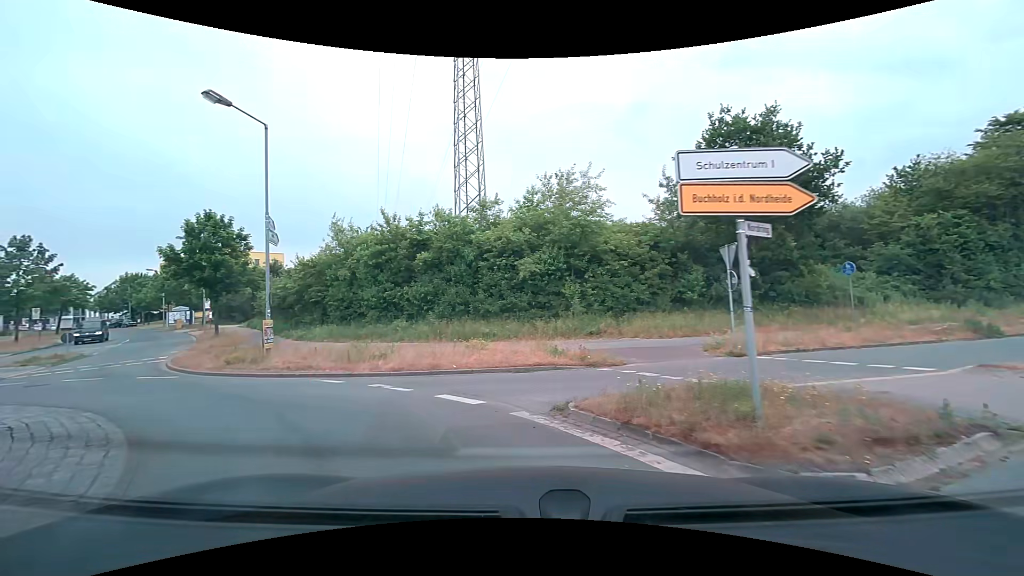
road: residential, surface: asphalt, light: Day
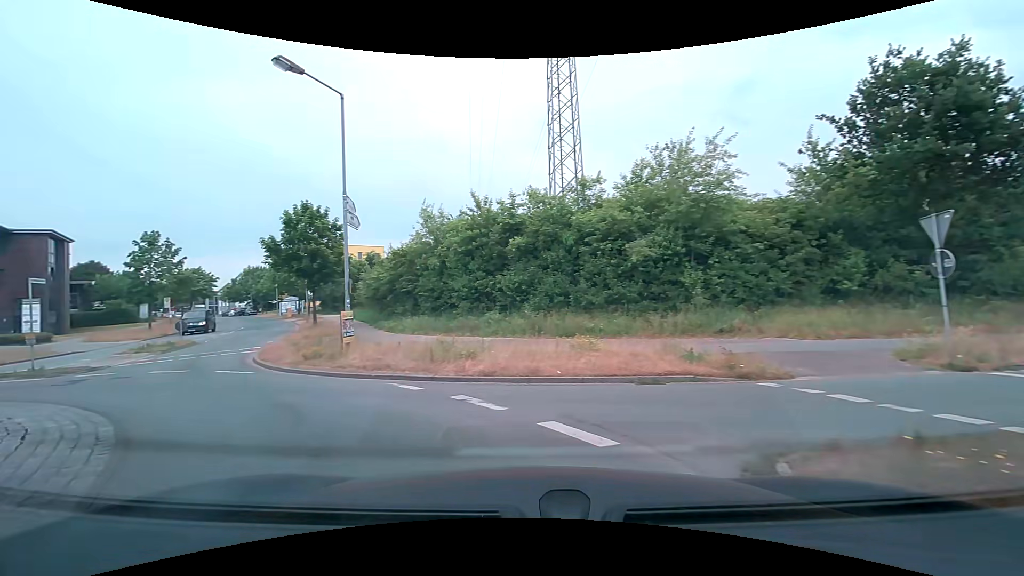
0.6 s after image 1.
(-0.2, +2.7) m; -10°
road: tertiary
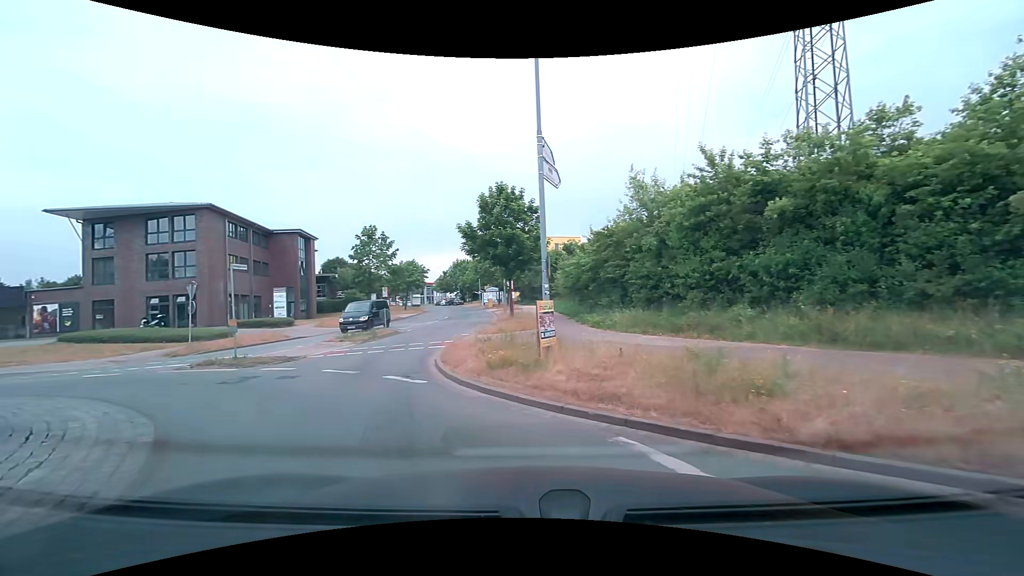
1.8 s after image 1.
(-1.0, +4.8) m; -22°
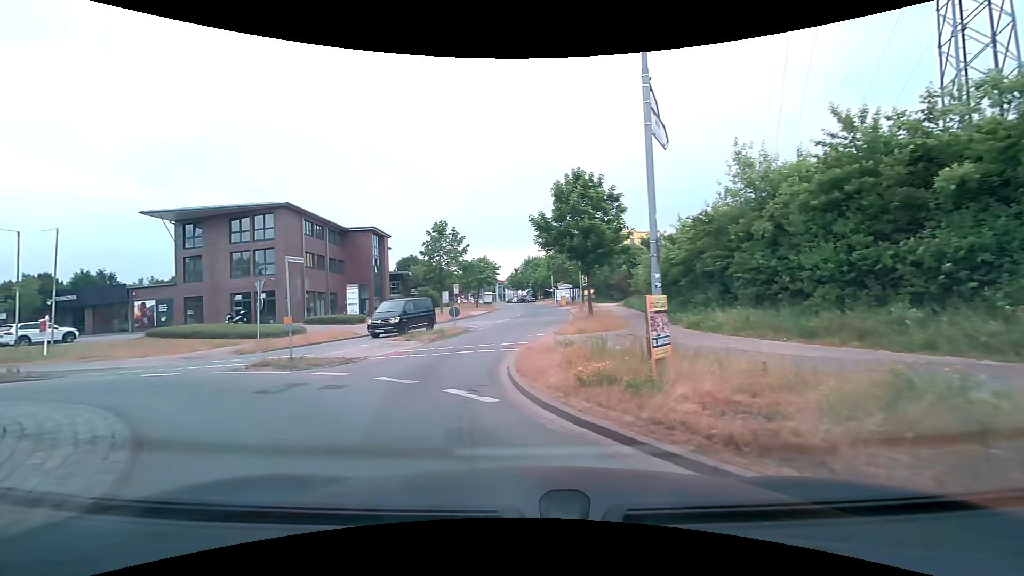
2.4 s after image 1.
(-0.1, +2.4) m; -8°
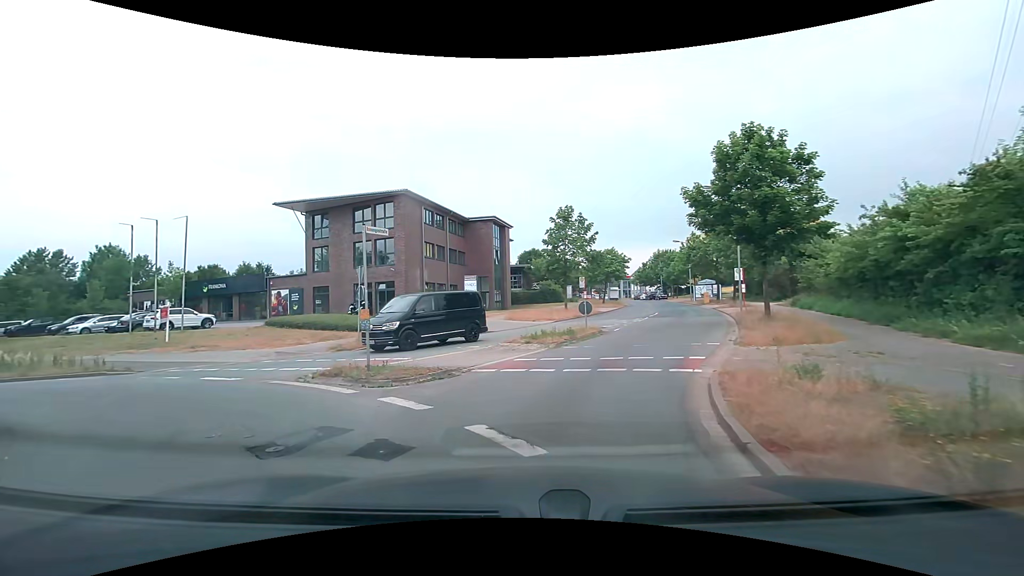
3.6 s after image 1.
(-0.6, +5.1) m; -13°
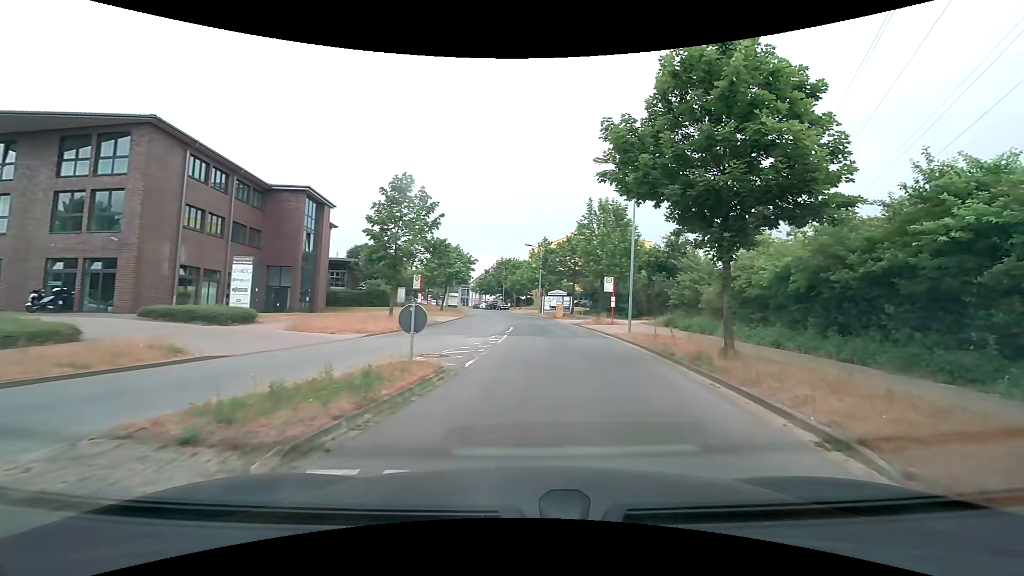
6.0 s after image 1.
(+0.6, +11.3) m; +17°
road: residential
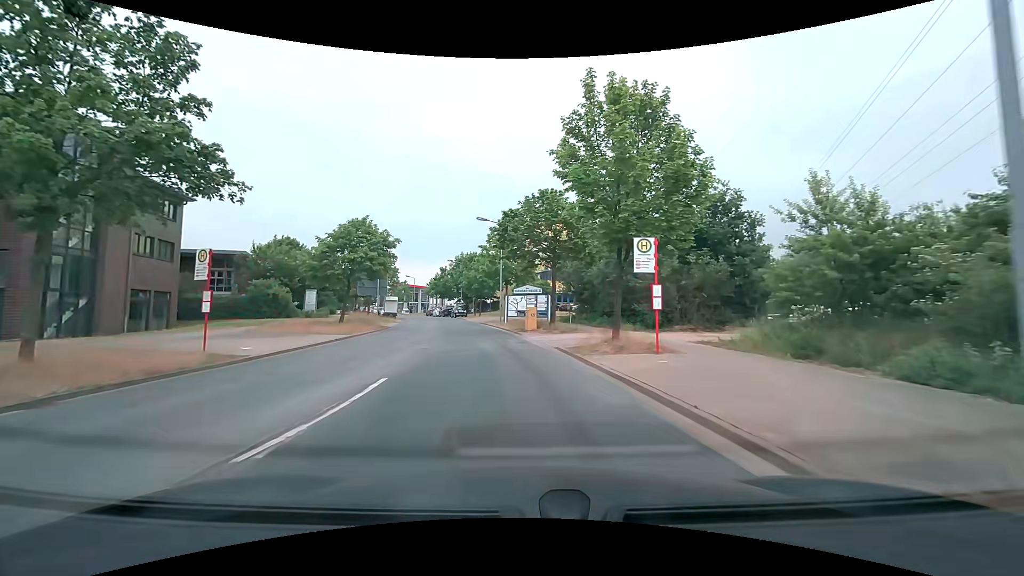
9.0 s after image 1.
(+1.6, +20.1) m; +4°
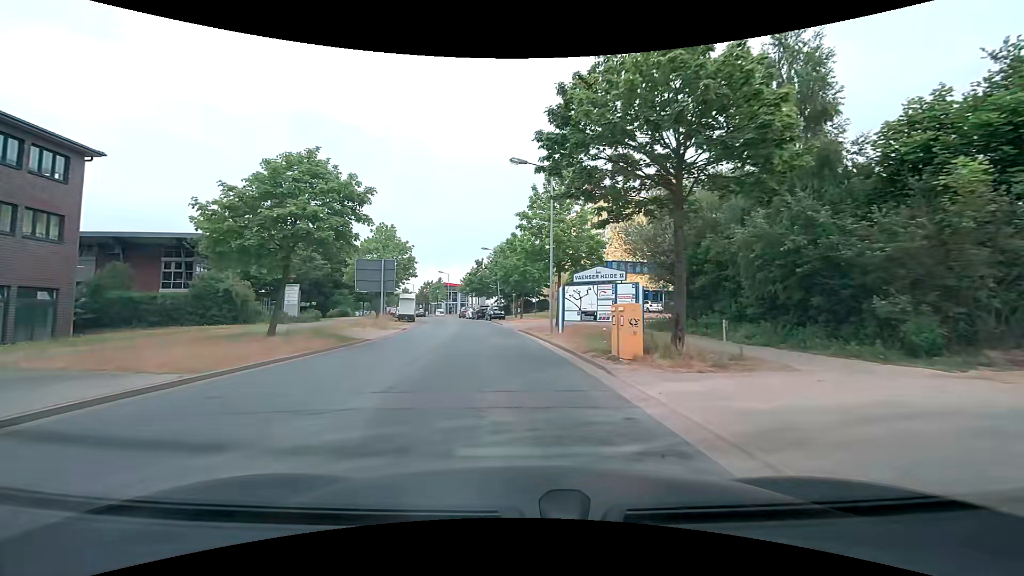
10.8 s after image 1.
(-0.9, +15.2) m; -6°
(0, +10) (-1, +20) (-2, +30) (-3, +40) (-5, +50) (-8, +59) (-10, +69) (-13, +79) (-16, +88) (-20, +97) m
